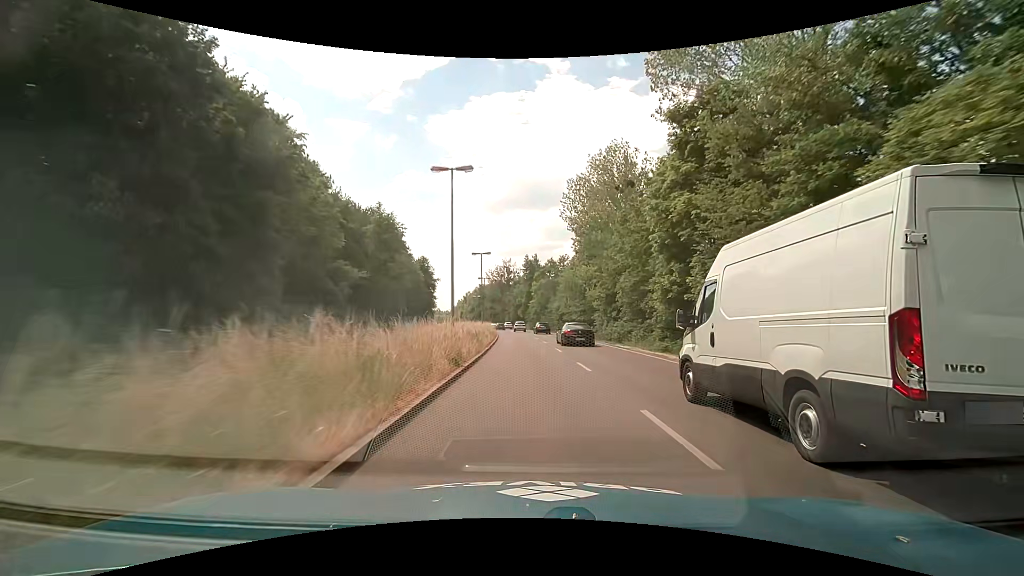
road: primary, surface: asphalt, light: Day
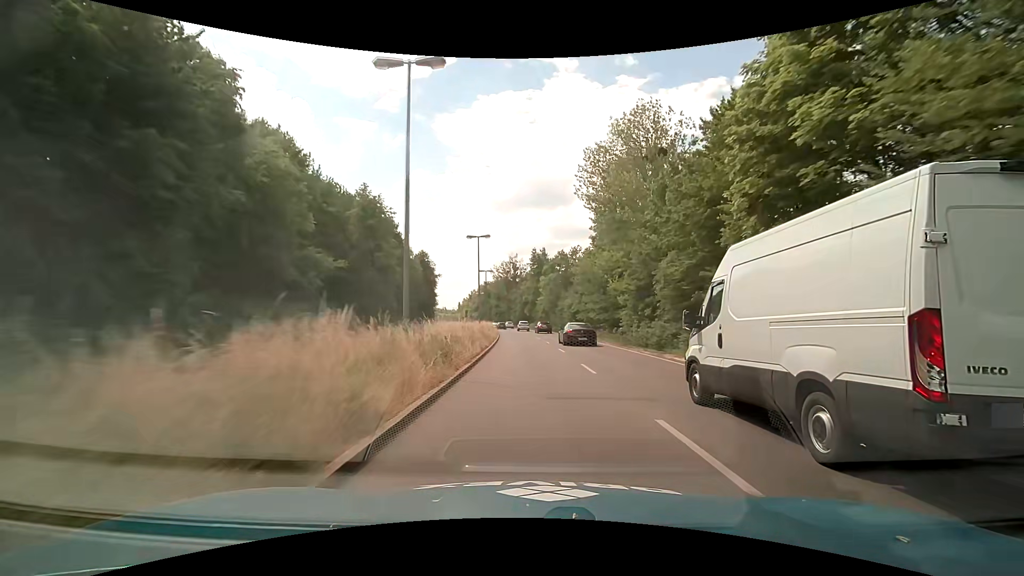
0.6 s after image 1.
(-0.1, +9.7) m; -1°
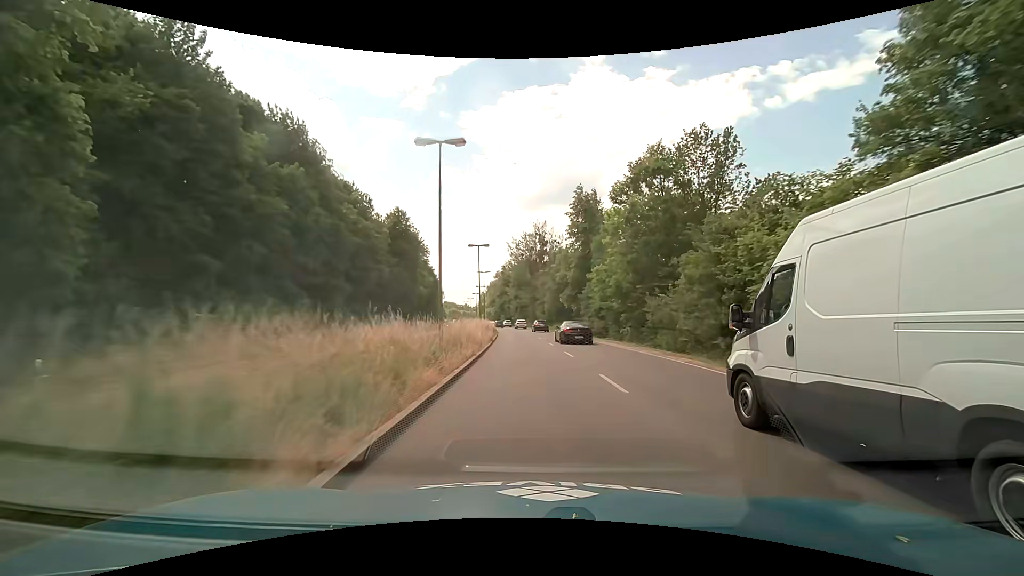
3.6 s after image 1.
(-0.9, +48.7) m; -3°
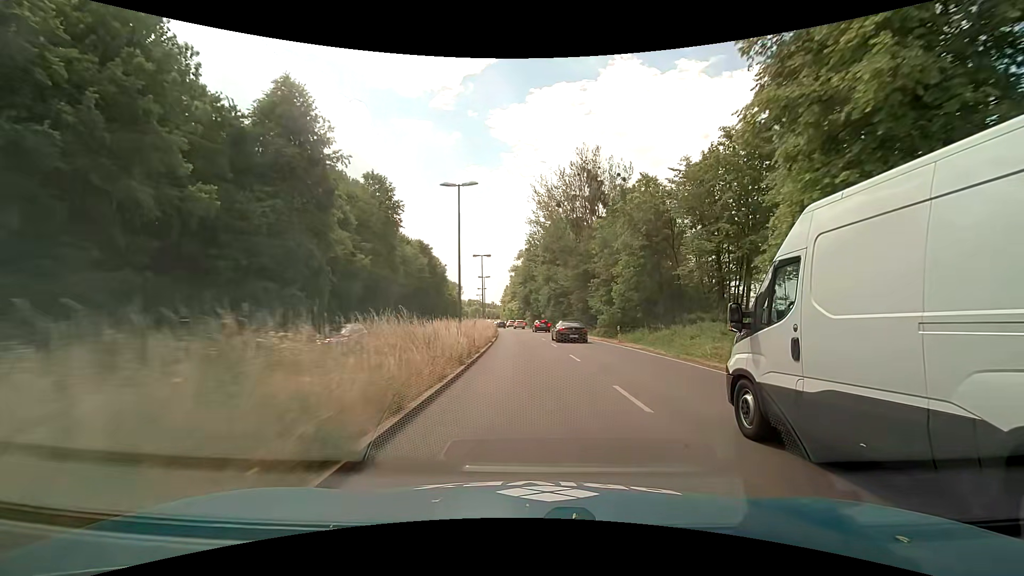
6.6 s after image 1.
(-1.5, +46.9) m; -4°
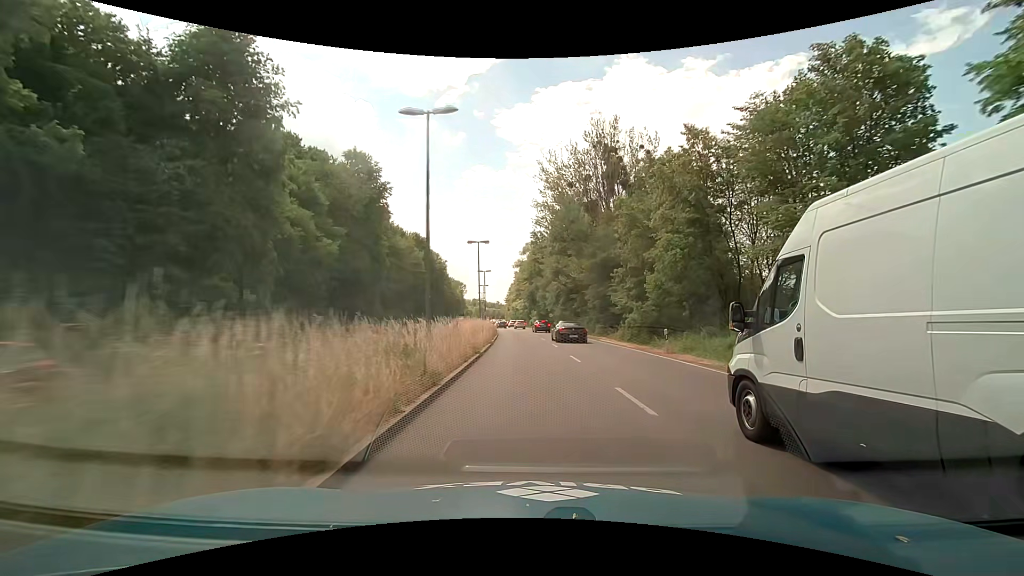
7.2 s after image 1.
(0.0, +9.3) m; -1°
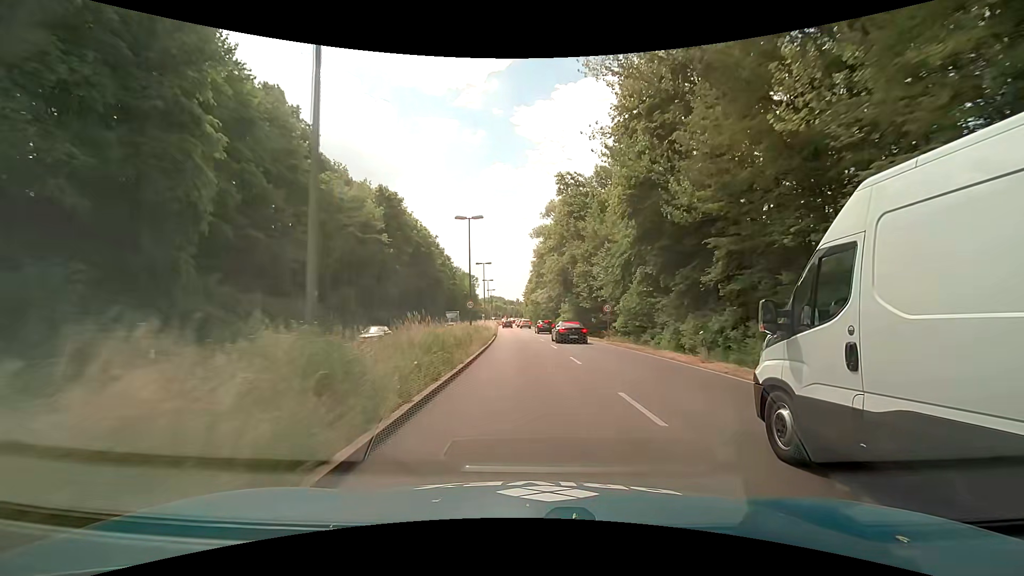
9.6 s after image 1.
(-0.9, +36.6) m; -2°
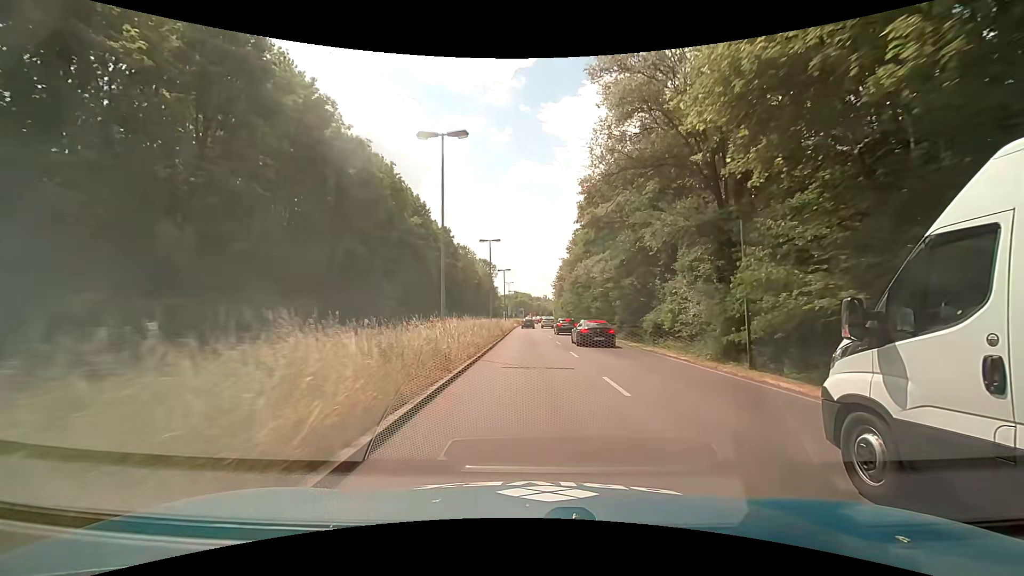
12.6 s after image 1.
(-1.4, +42.4) m; -3°
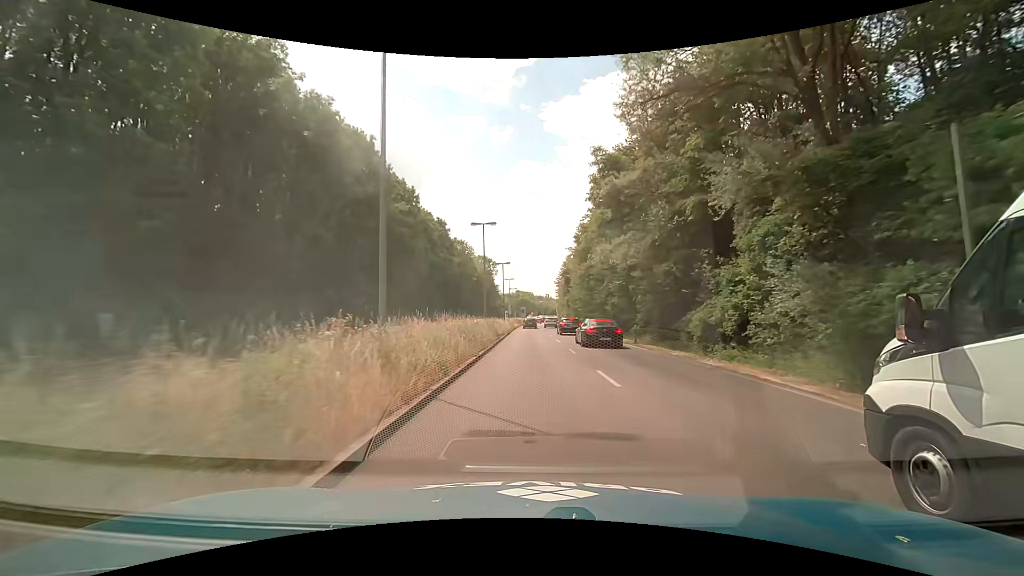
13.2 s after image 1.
(-0.1, +7.9) m; -1°
